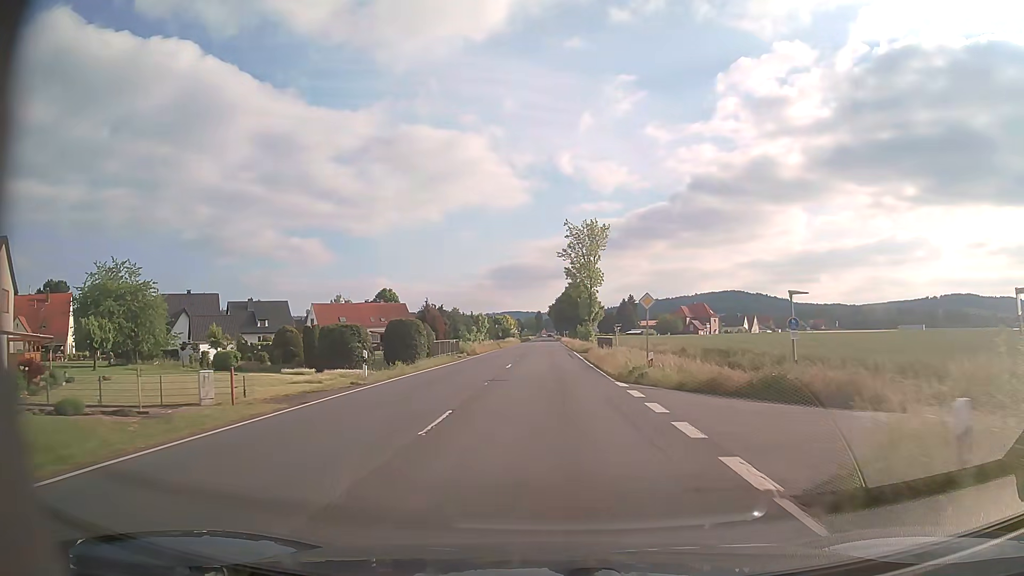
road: primary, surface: asphalt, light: Day
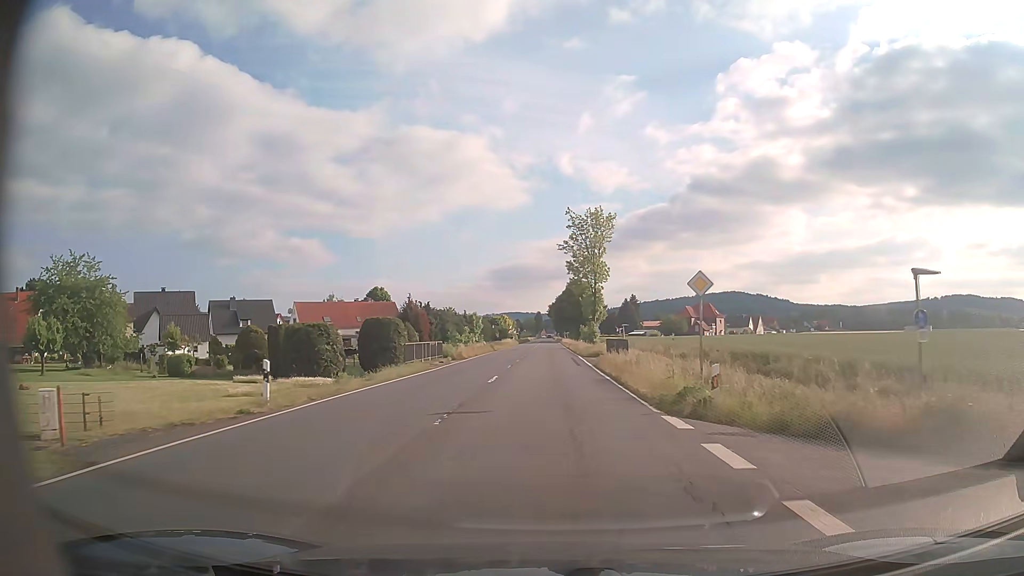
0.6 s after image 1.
(0.0, +8.1) m; 0°
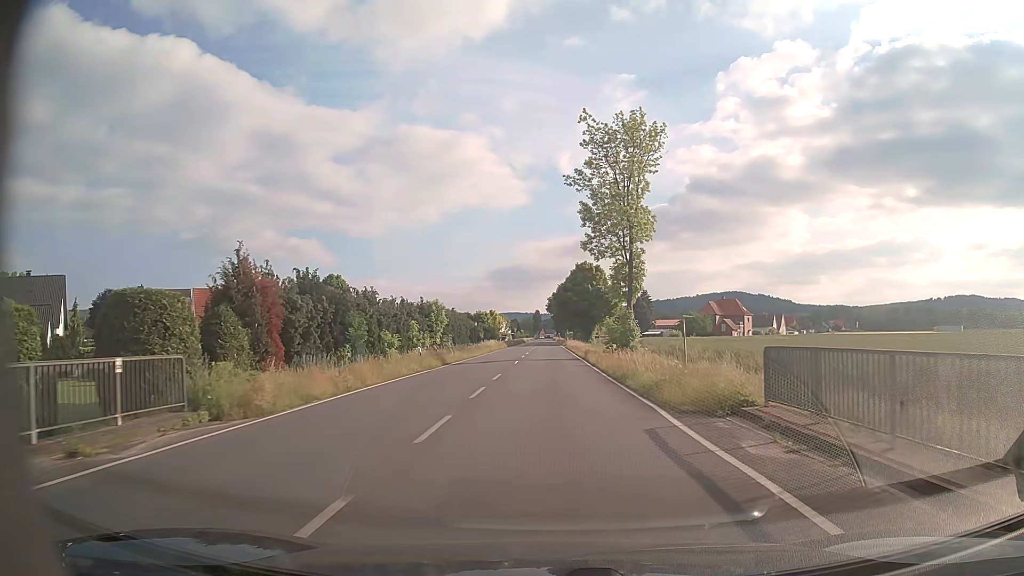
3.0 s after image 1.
(0.0, +32.3) m; 0°
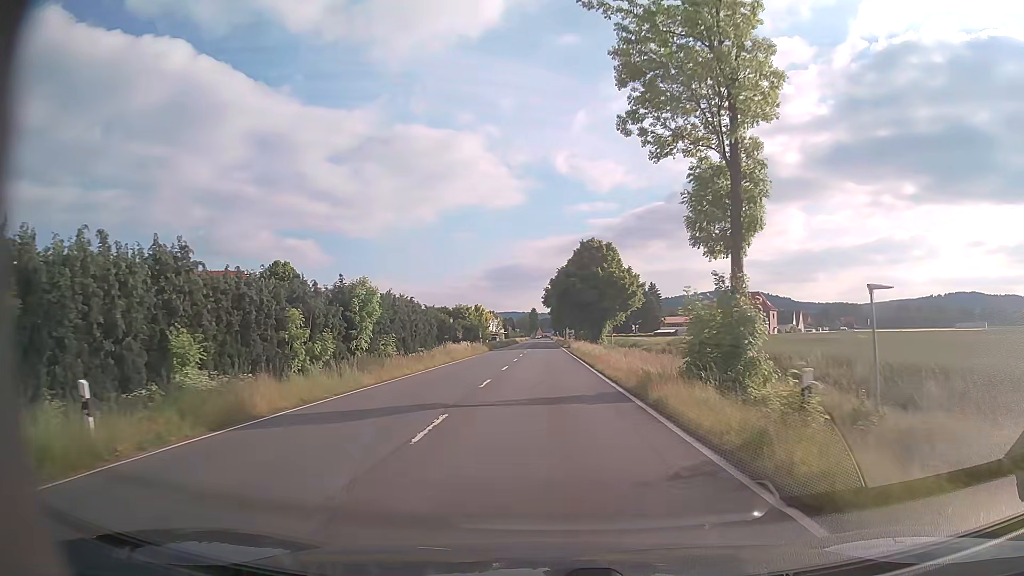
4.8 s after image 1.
(+0.1, +24.2) m; 0°
(0, +10) (0, +20) (0, +30) (0, +40) (0, +50) (0, +60) (0, +70) (0, +80) (0, +90) (0, +100) m
